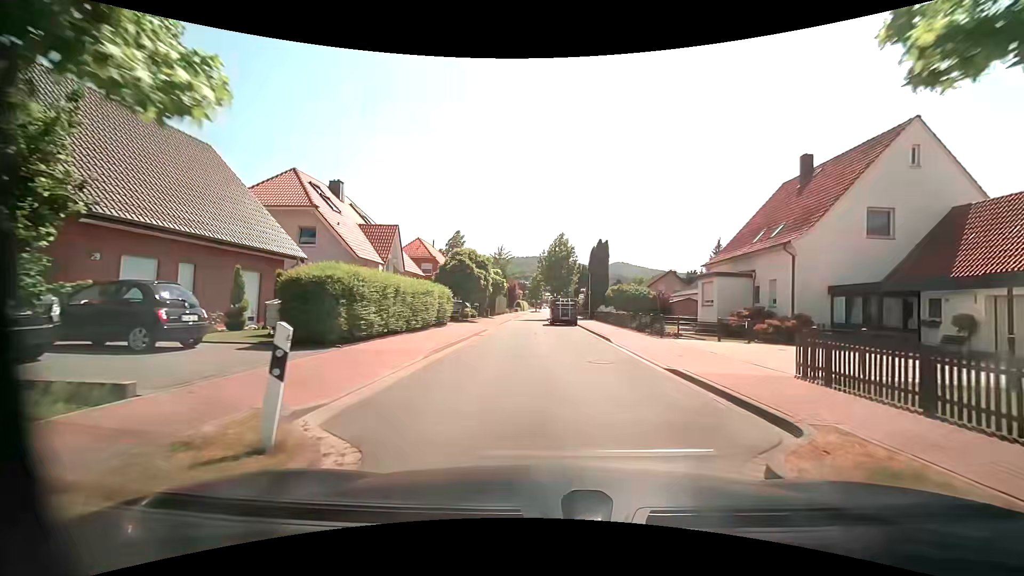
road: residential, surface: asphalt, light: Day
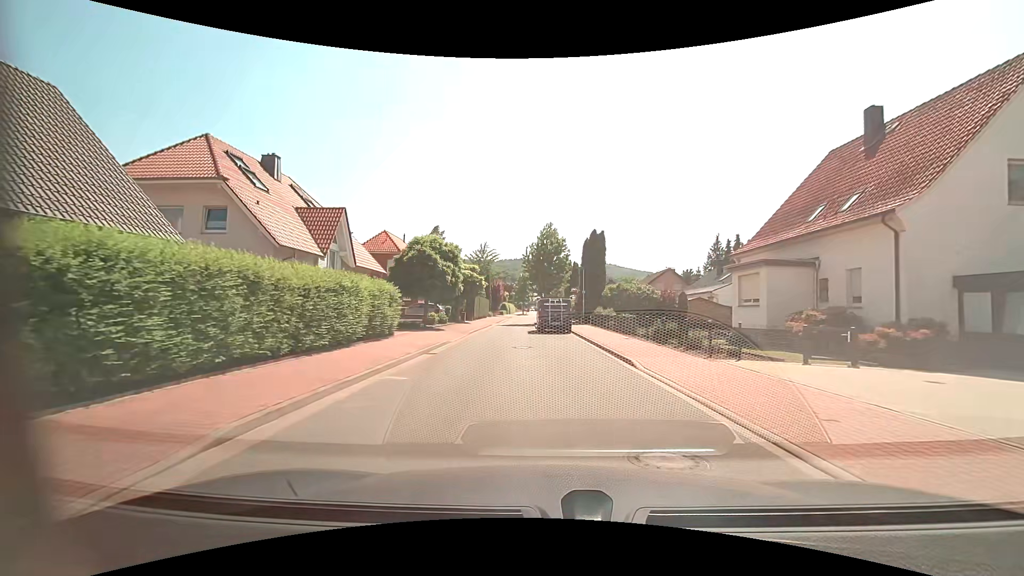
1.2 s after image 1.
(+0.3, +7.7) m; +2°
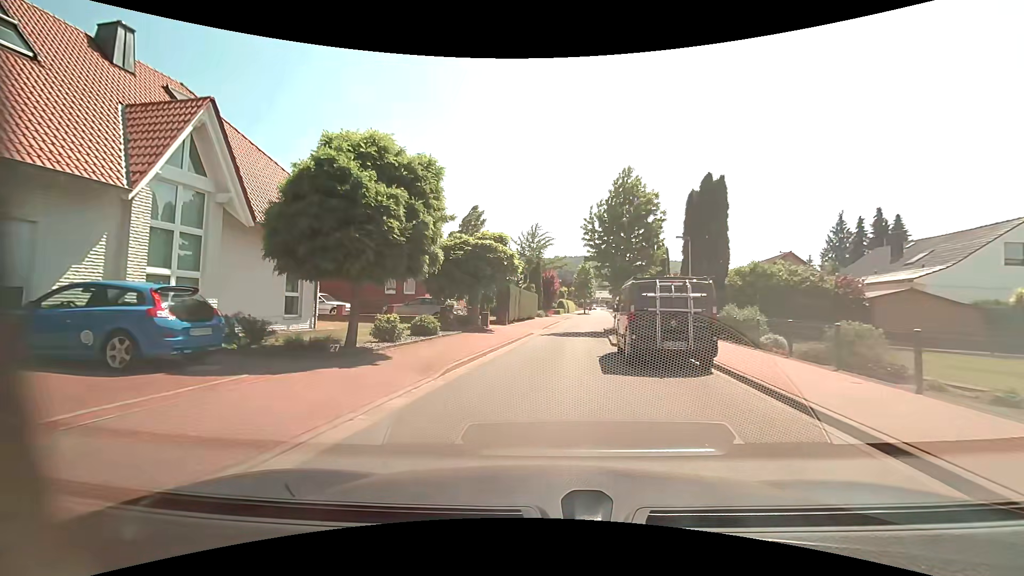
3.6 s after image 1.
(-0.5, +16.5) m; -7°
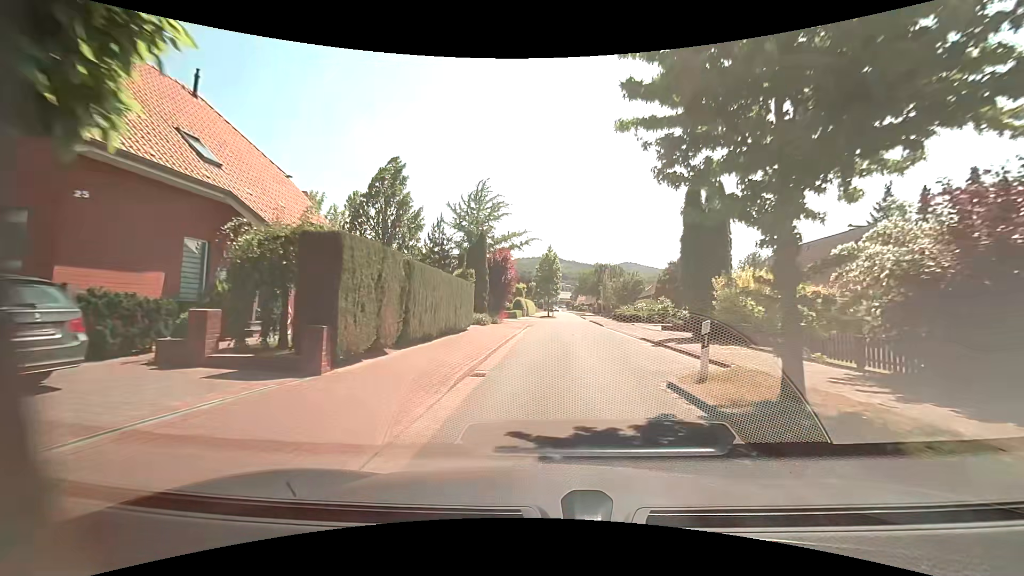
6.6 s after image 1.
(+0.6, +21.7) m; +5°
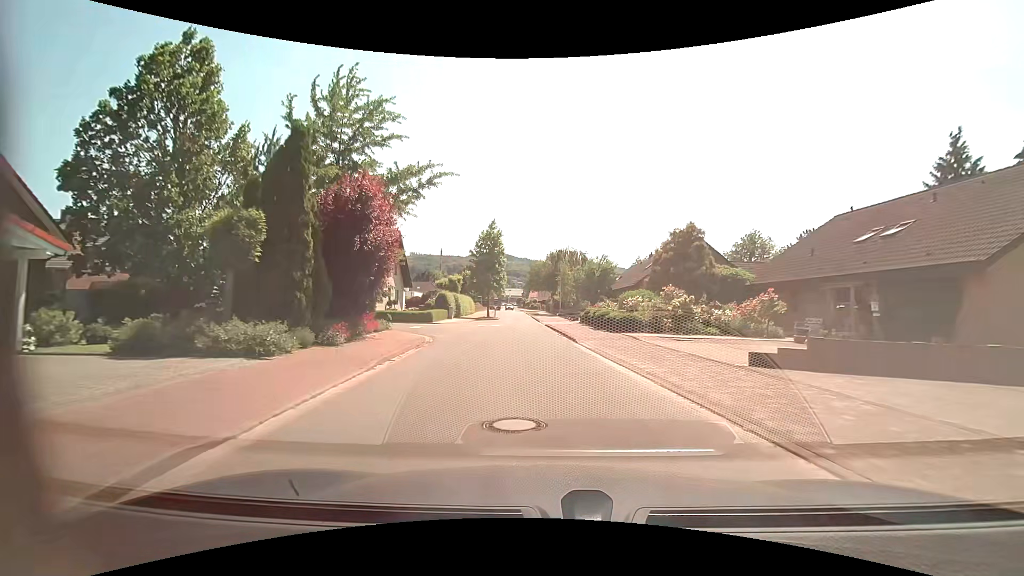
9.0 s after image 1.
(+1.2, +19.2) m; +5°
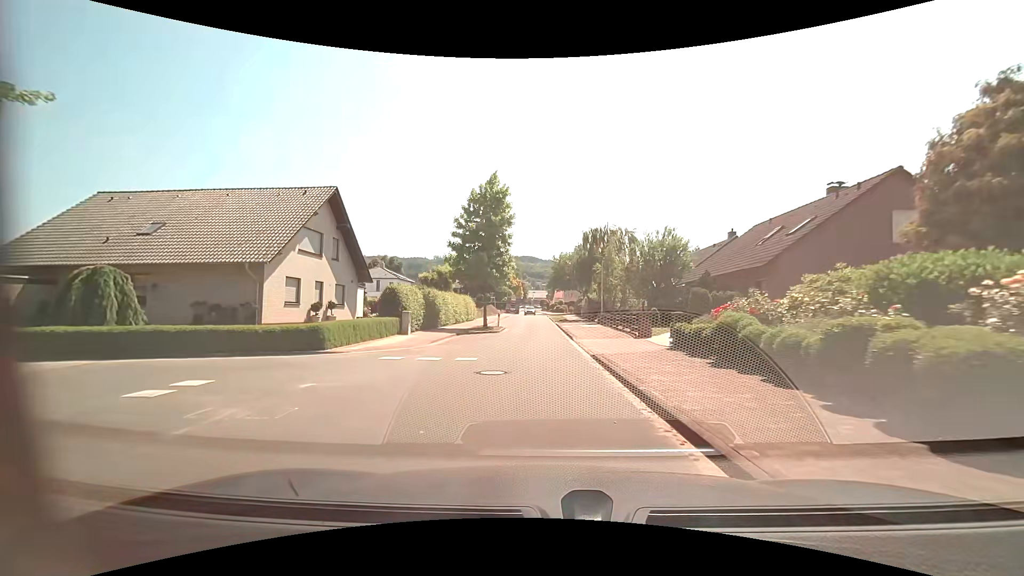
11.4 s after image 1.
(-0.4, +19.8) m; -3°
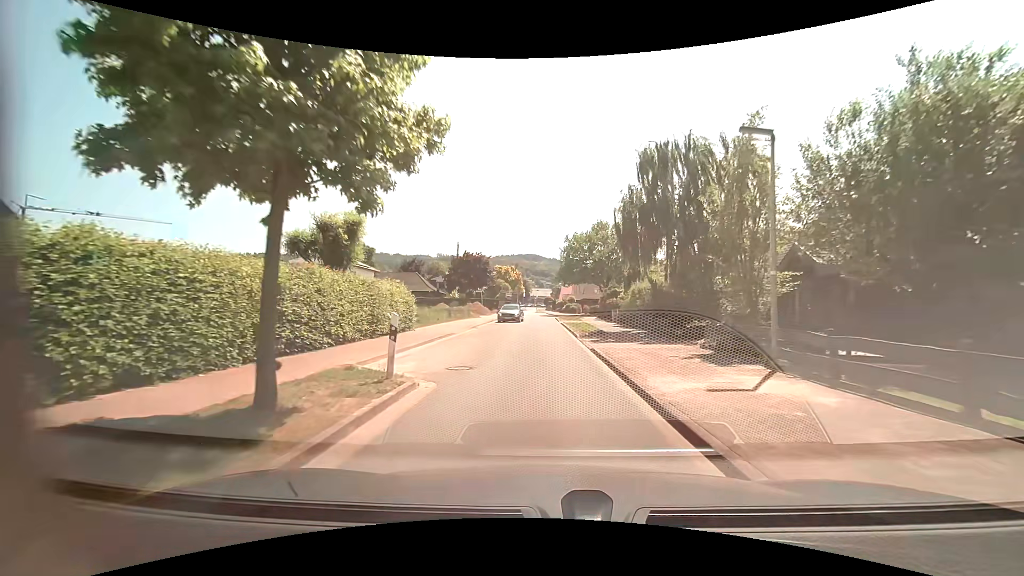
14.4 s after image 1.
(-0.3, +24.9) m; 0°
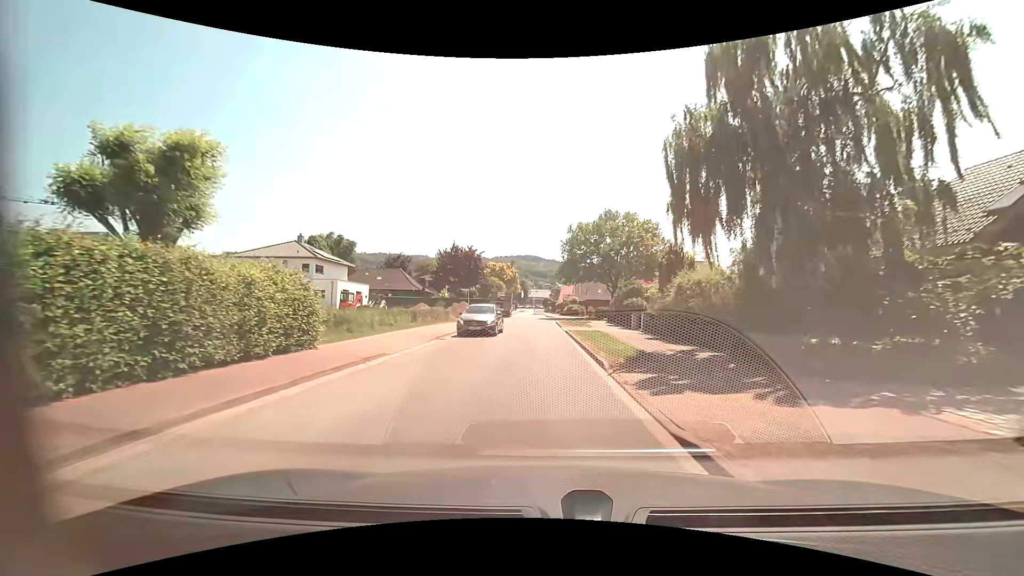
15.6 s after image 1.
(0.0, +9.9) m; +1°
(0, +10) (0, +20) (-1, +30) (-1, +40) (-1, +50) (-1, +60) (-1, +70) (-3, +80) (-4, +90) (-4, +100) m
